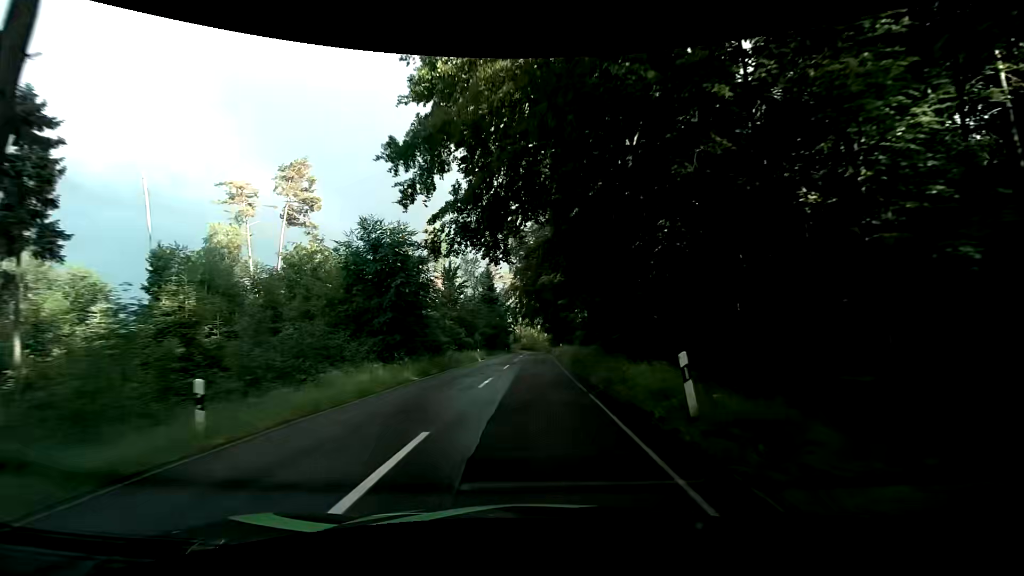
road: tertiary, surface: asphalt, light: Day
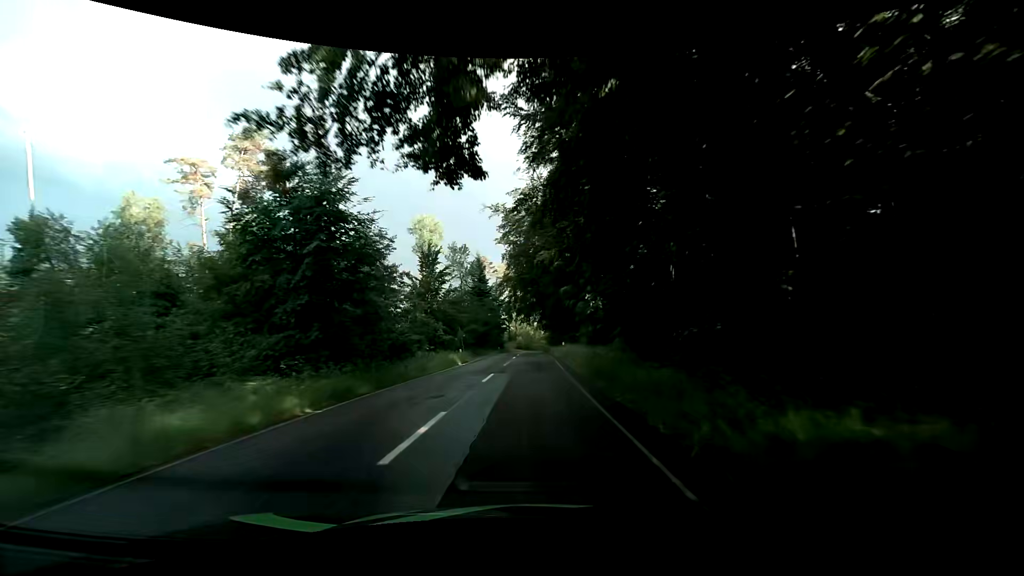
(0.0, +9.2) m; 0°
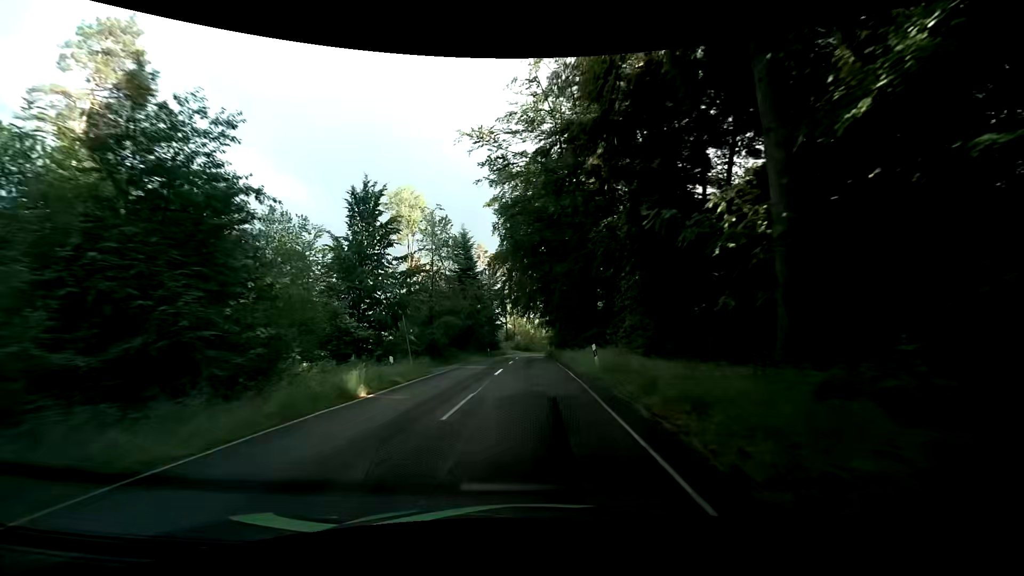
(+0.1, +18.4) m; 0°
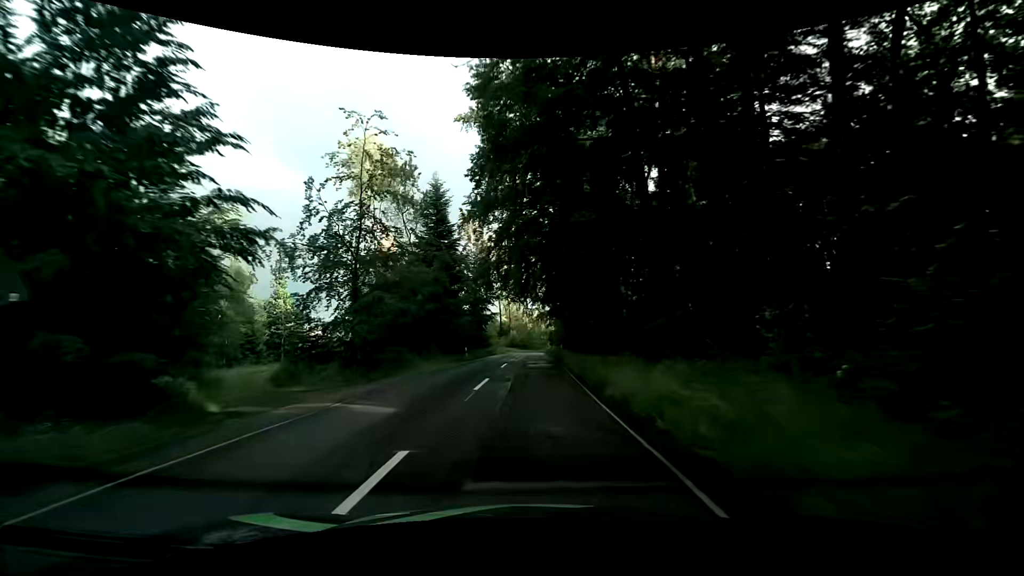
(0.0, +18.0) m; +1°
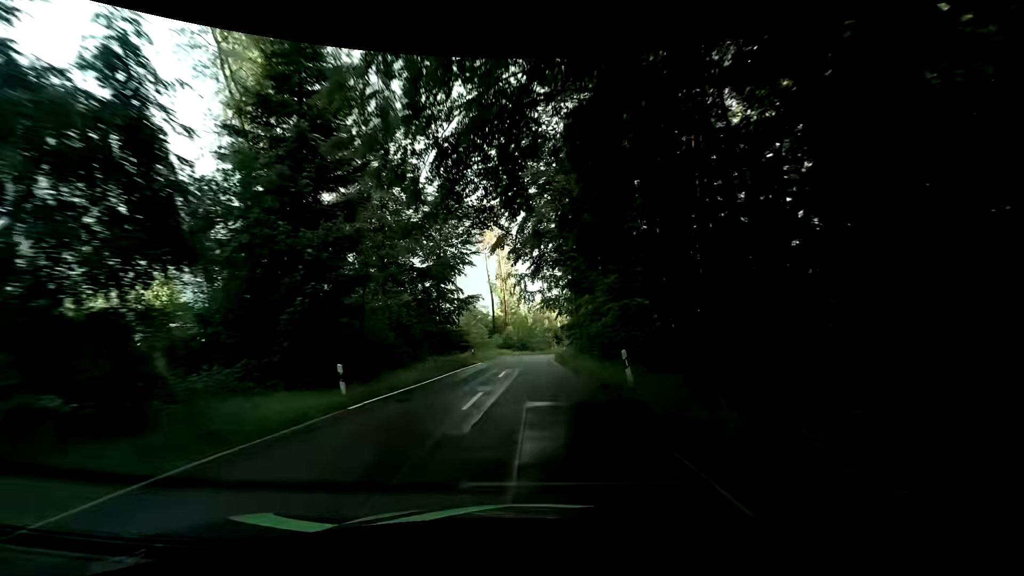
(-0.2, +26.3) m; -1°
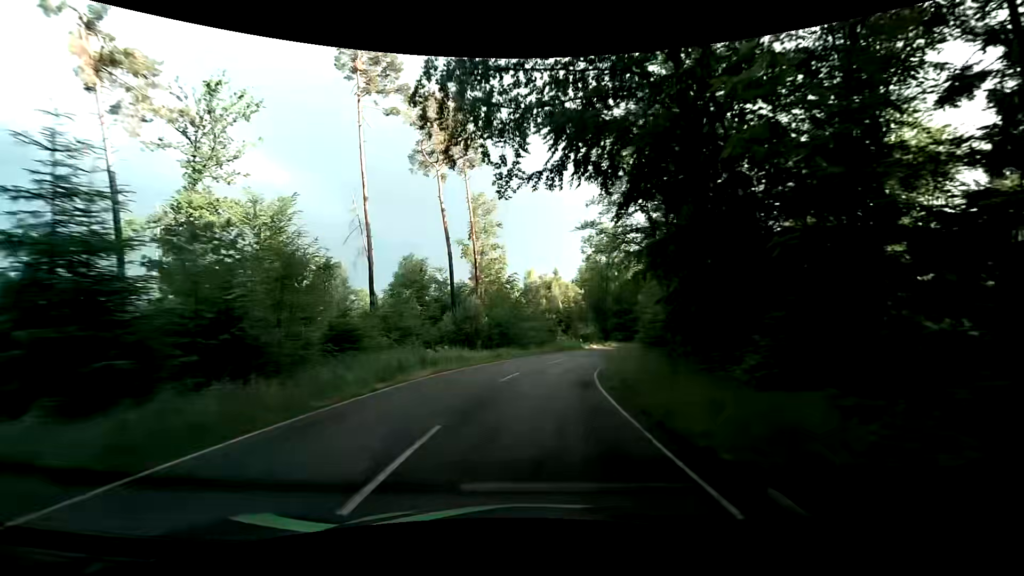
(+0.9, +42.5) m; +3°
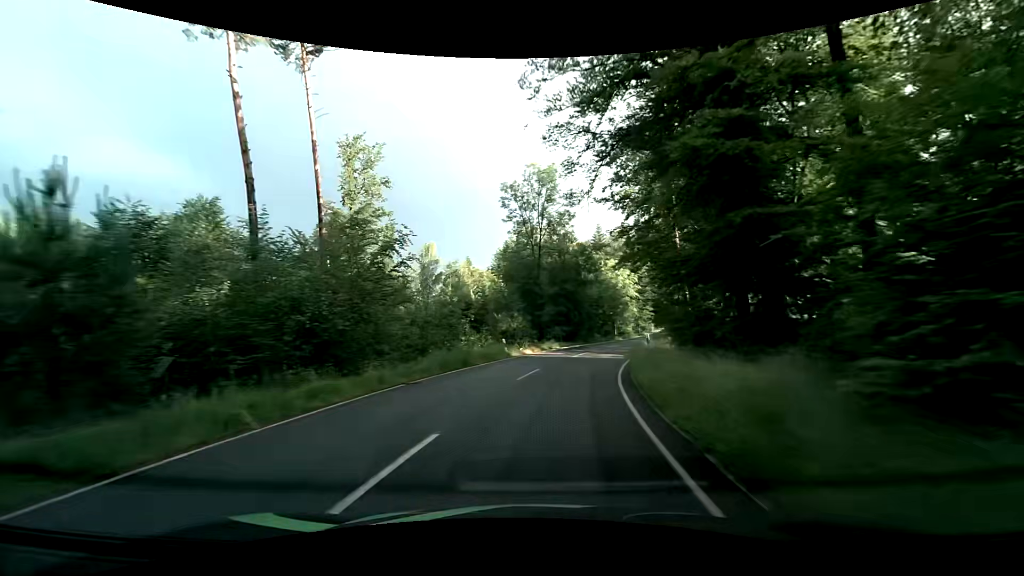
(+1.3, +24.1) m; +9°
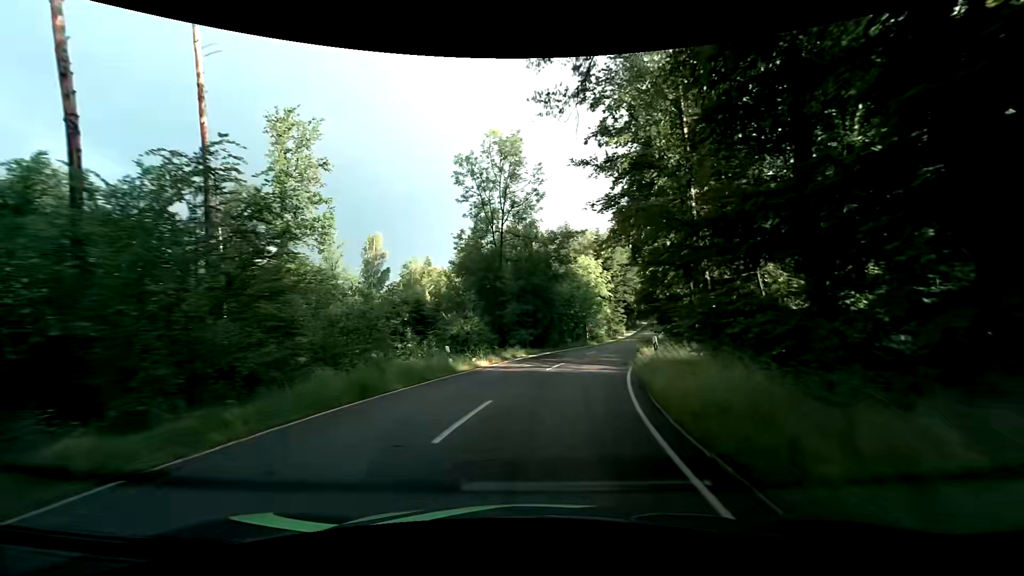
(+0.2, +7.9) m; +4°
(+1, +10) (+2, +20) (+4, +30) (+7, +39) (+10, +49) (+13, +58) (+15, +68) (+18, +78) (+21, +87) (+24, +97) m
